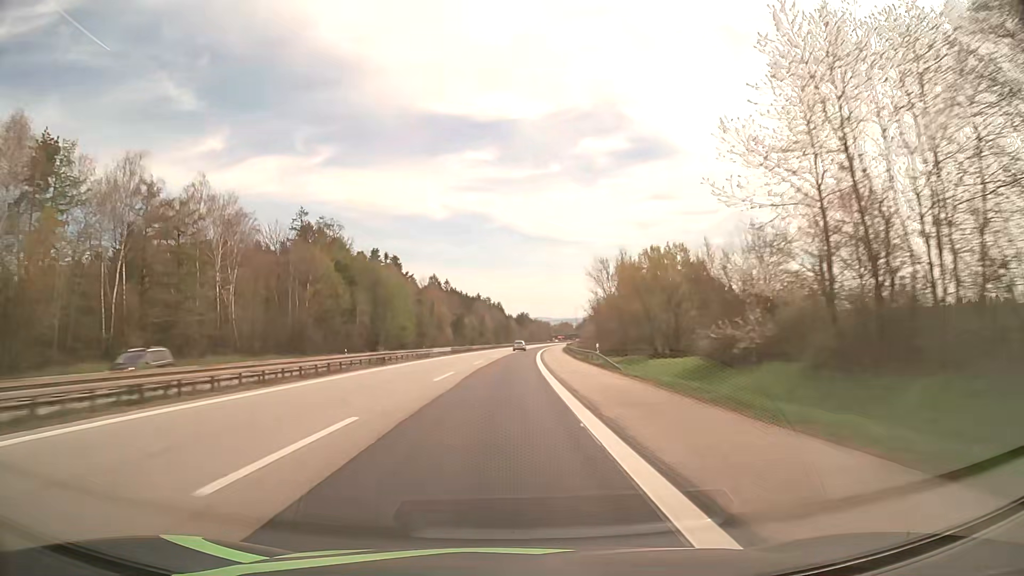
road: motorway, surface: asphalt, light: Day
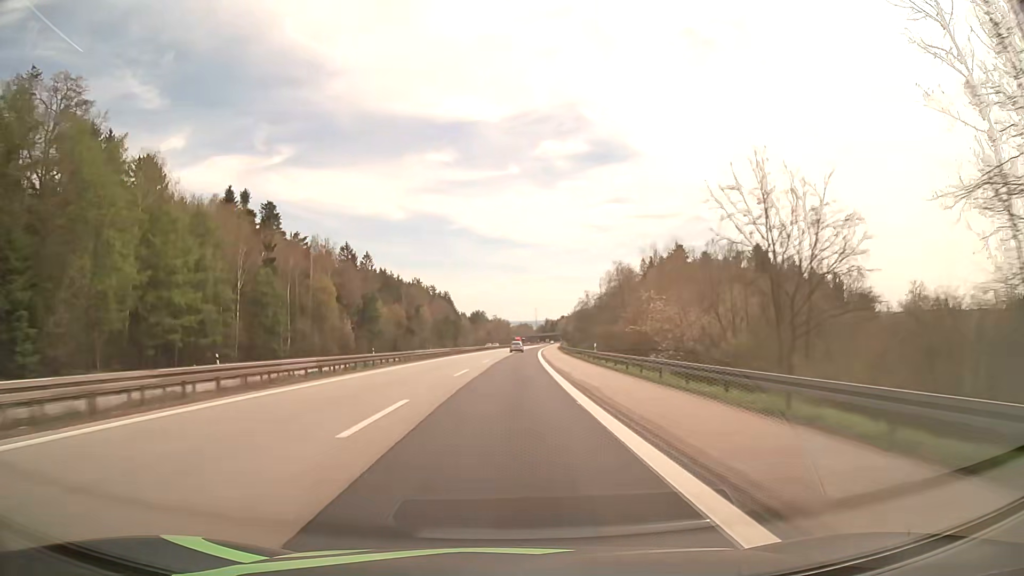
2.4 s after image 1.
(+2.9, +85.7) m; +4°
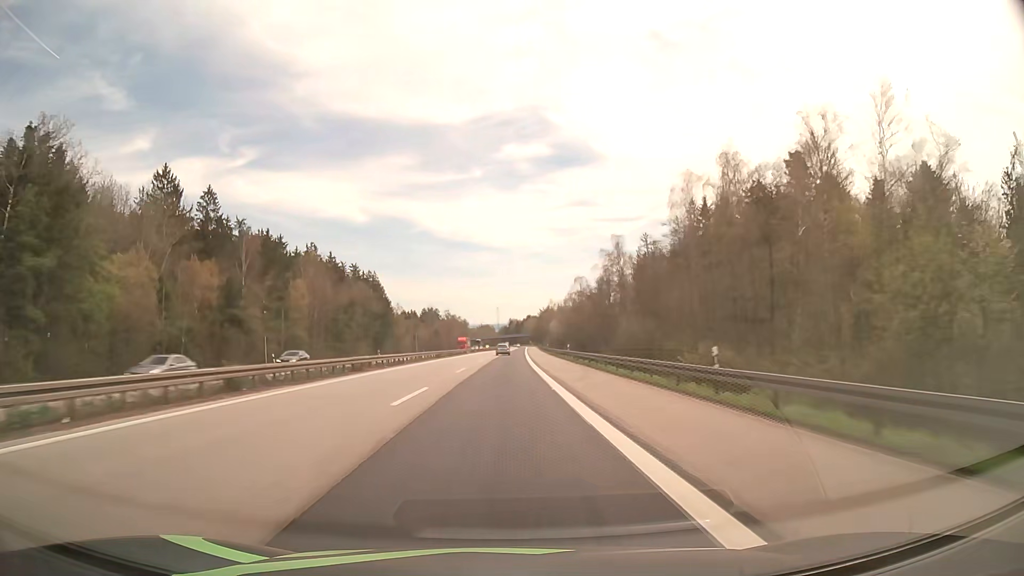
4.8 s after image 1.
(+2.8, +84.0) m; +3°
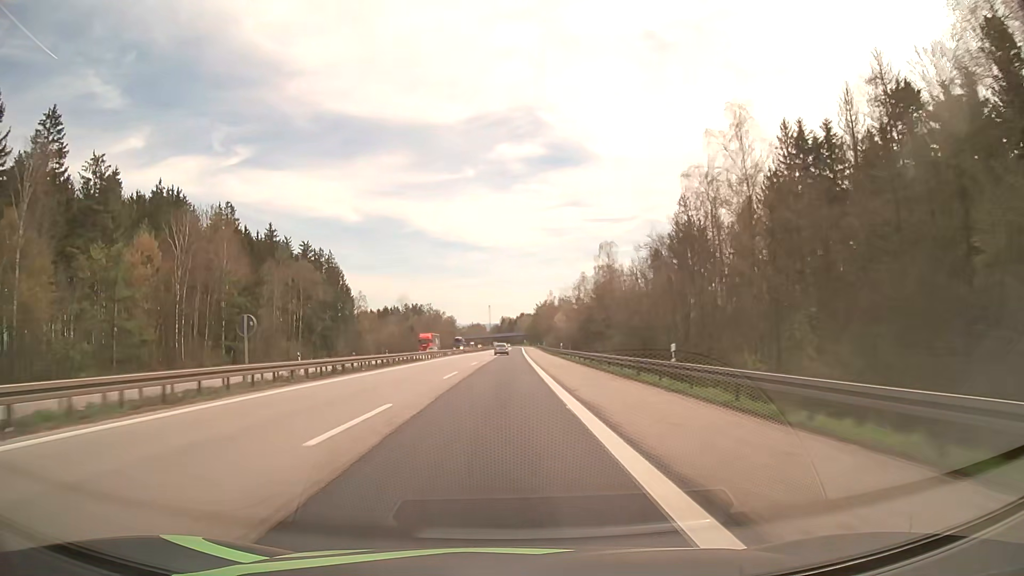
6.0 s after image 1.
(+0.4, +41.9) m; +1°
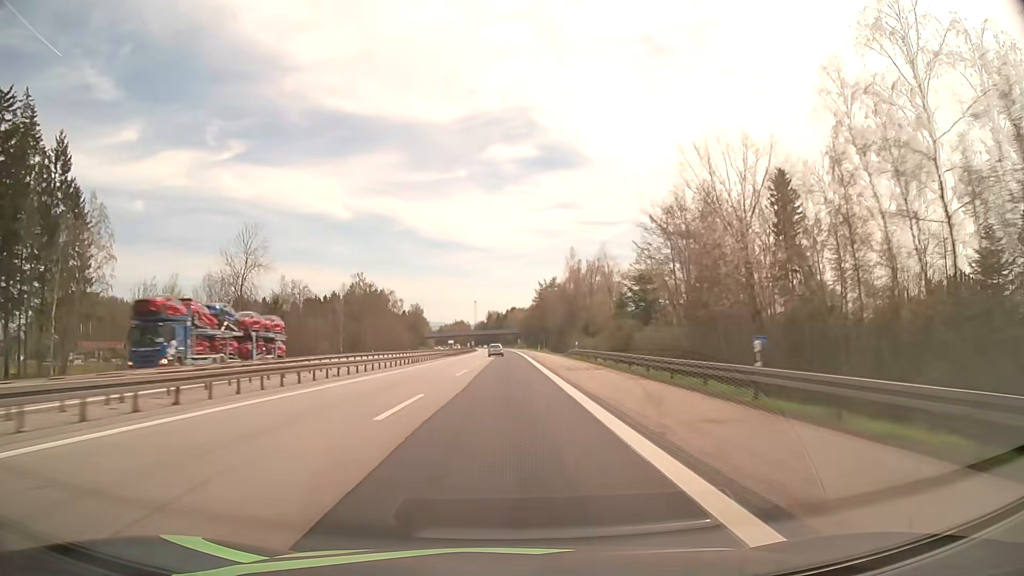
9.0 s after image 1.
(+0.8, +104.6) m; +1°
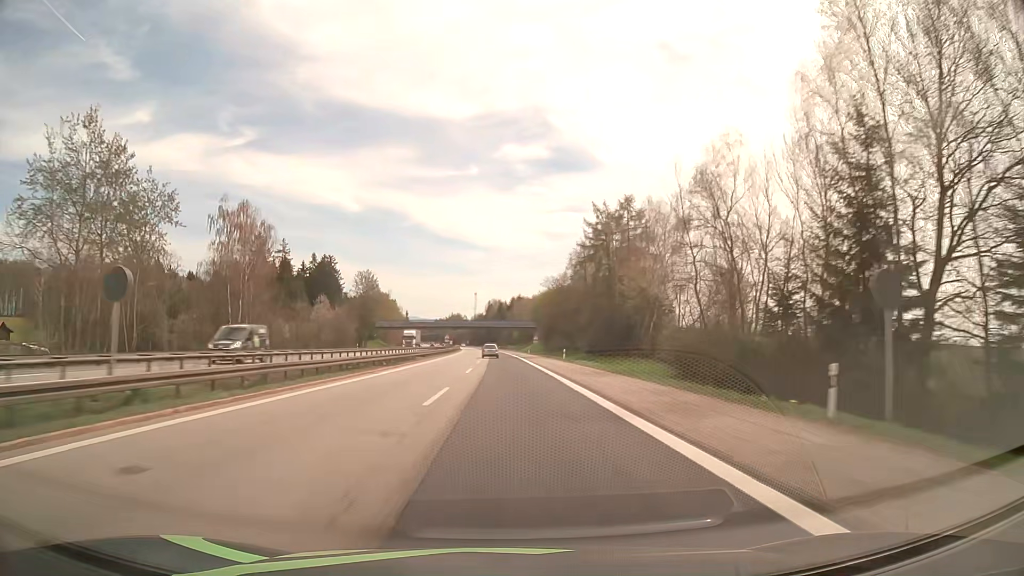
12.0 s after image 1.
(-0.3, +104.9) m; 0°
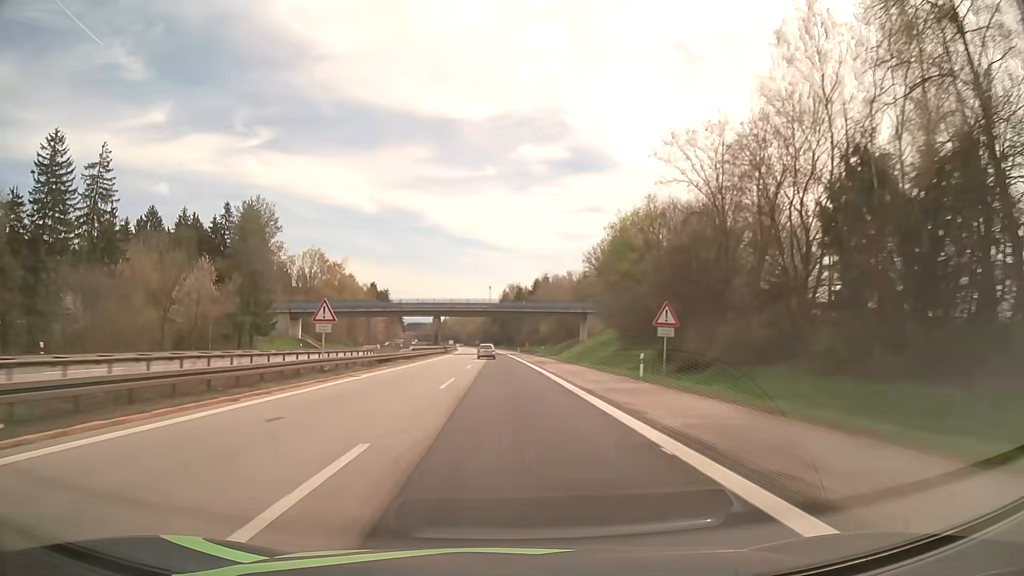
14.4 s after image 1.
(-0.7, +84.1) m; -1°
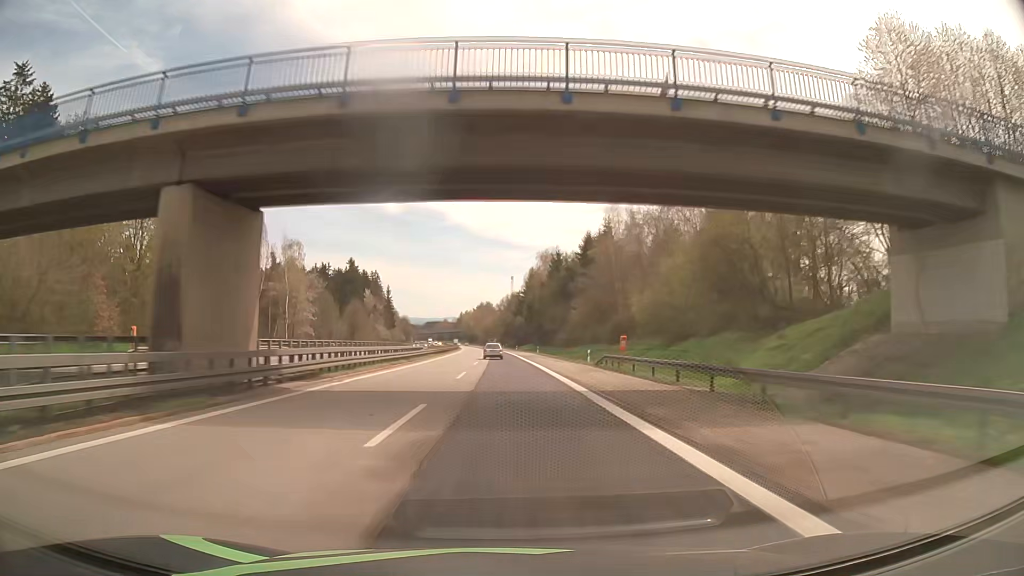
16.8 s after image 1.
(-1.6, +84.2) m; -2°
(0, +10) (0, +20) (0, +30) (0, +40) (0, +50) (0, +60) (-1, +70) (-1, +80) (-1, +90) (-1, +100) m
